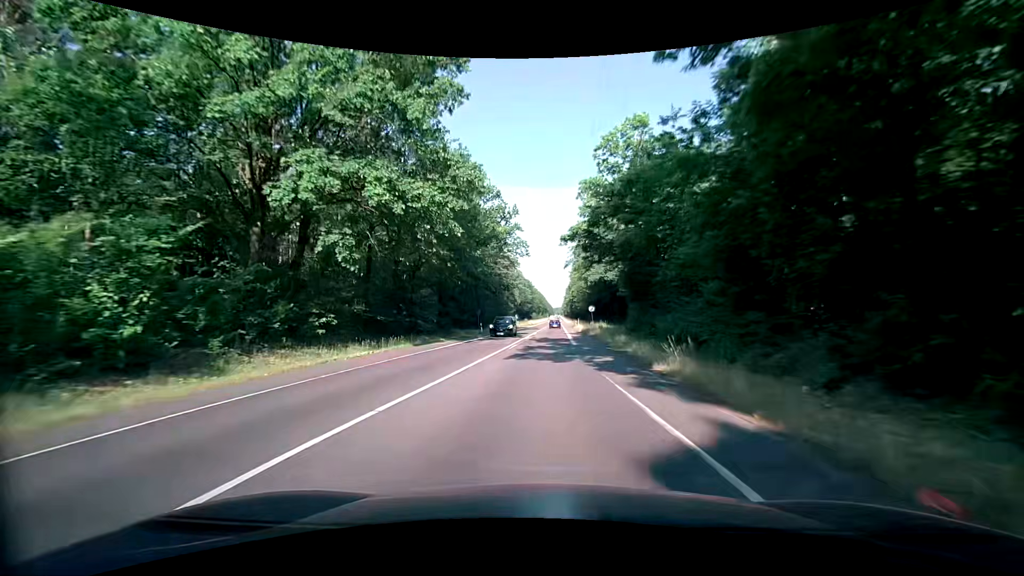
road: secondary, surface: asphalt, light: Day
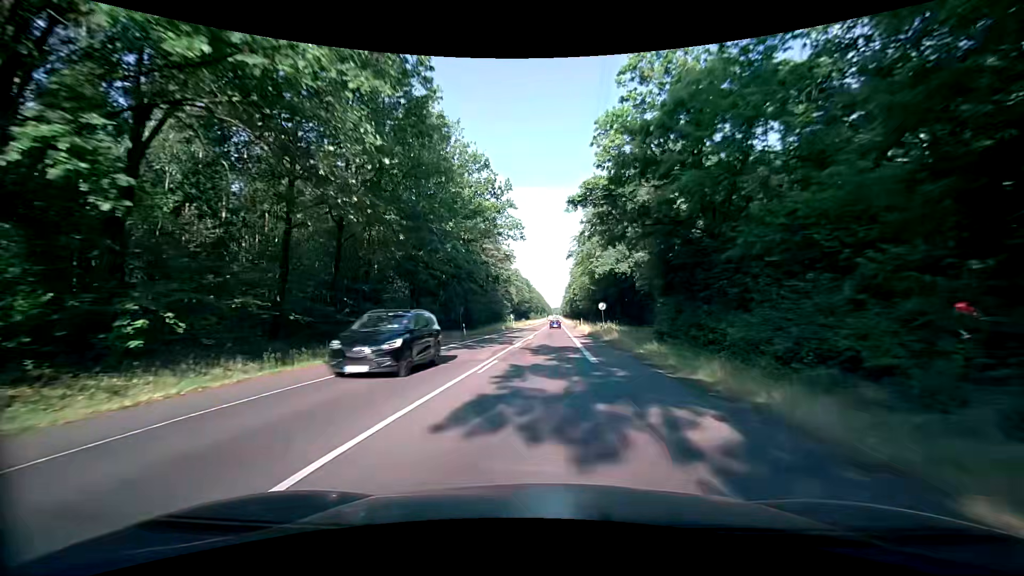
(0.0, +11.0) m; +1°
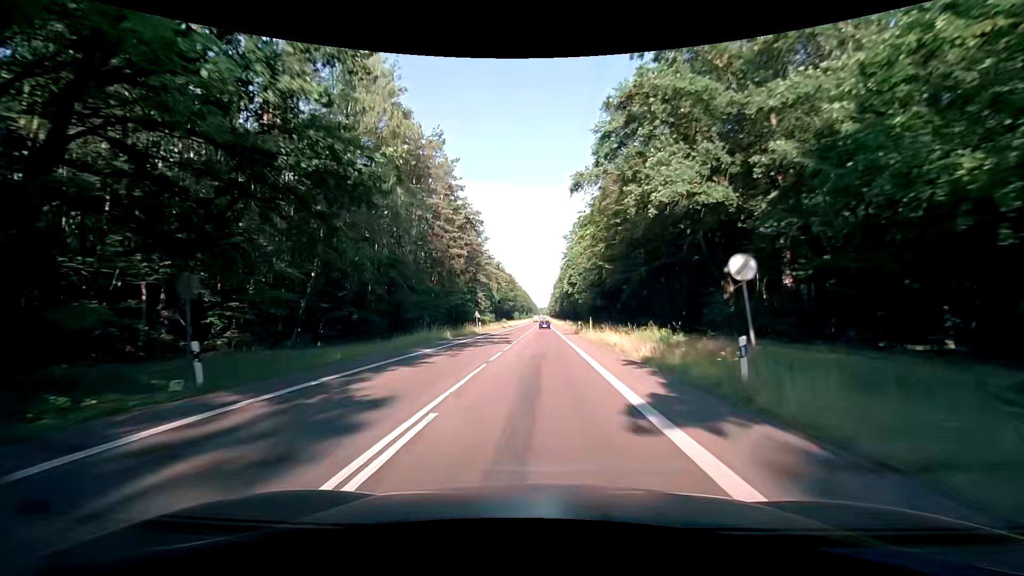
(+0.3, +32.9) m; +1°
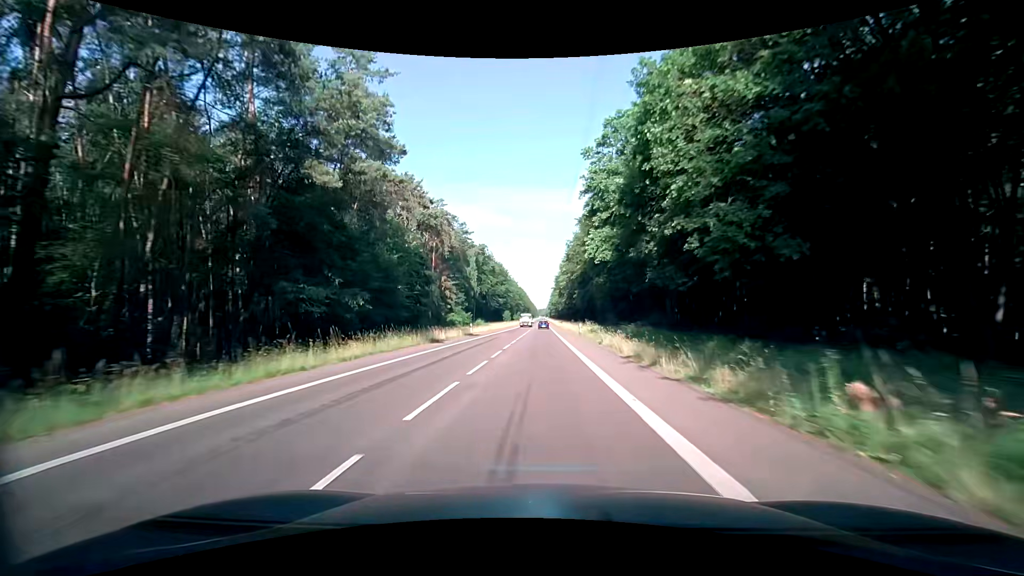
(-0.2, +56.9) m; 0°
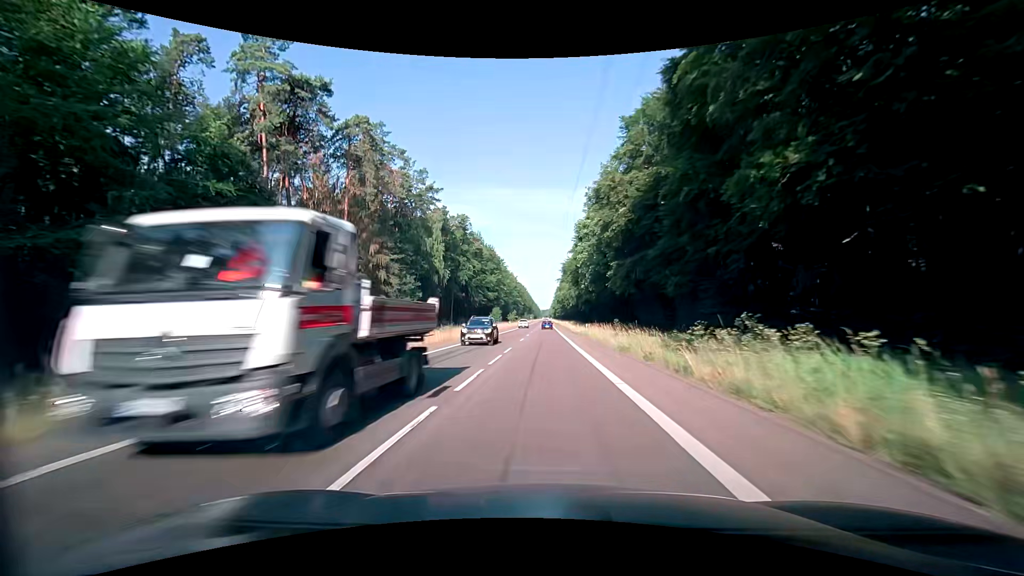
(-0.5, +50.6) m; -1°
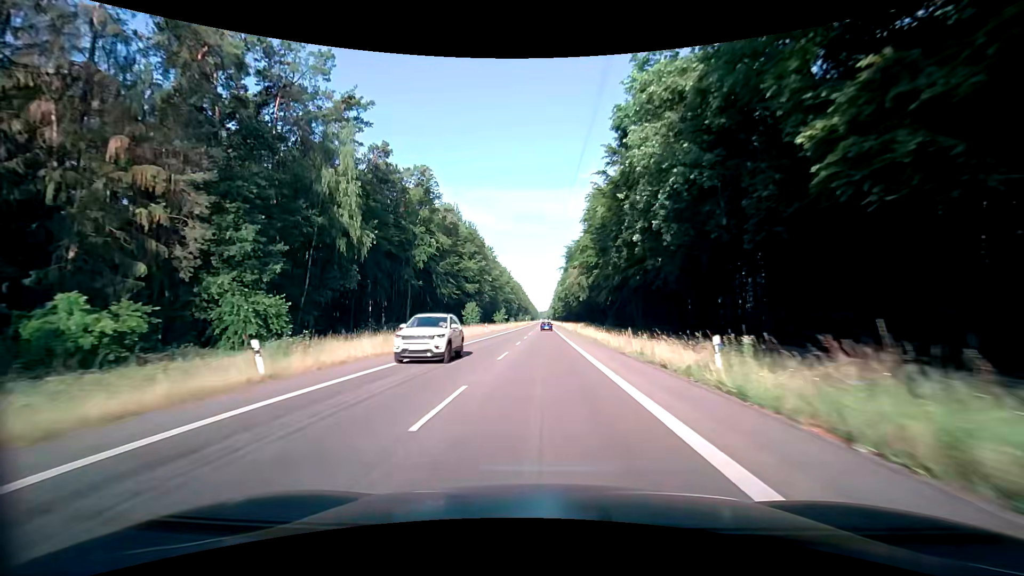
(+0.1, +40.7) m; 0°
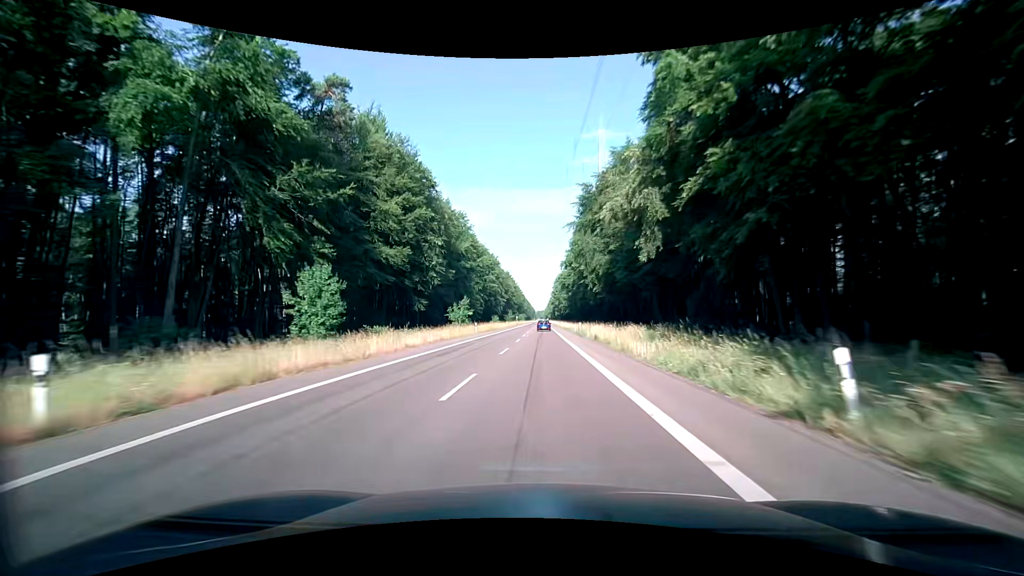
(+0.4, +56.9) m; 0°
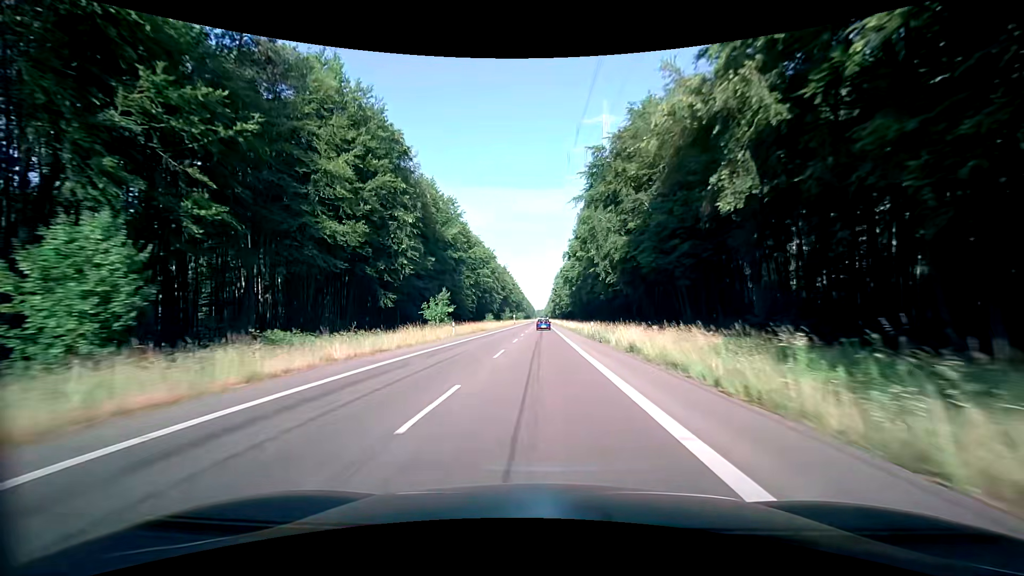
(0.0, +14.2) m; 0°
(0, +10) (0, +20) (0, +30) (0, +40) (0, +50) (0, +60) (0, +70) (0, +80) (0, +90) (0, +100) m
